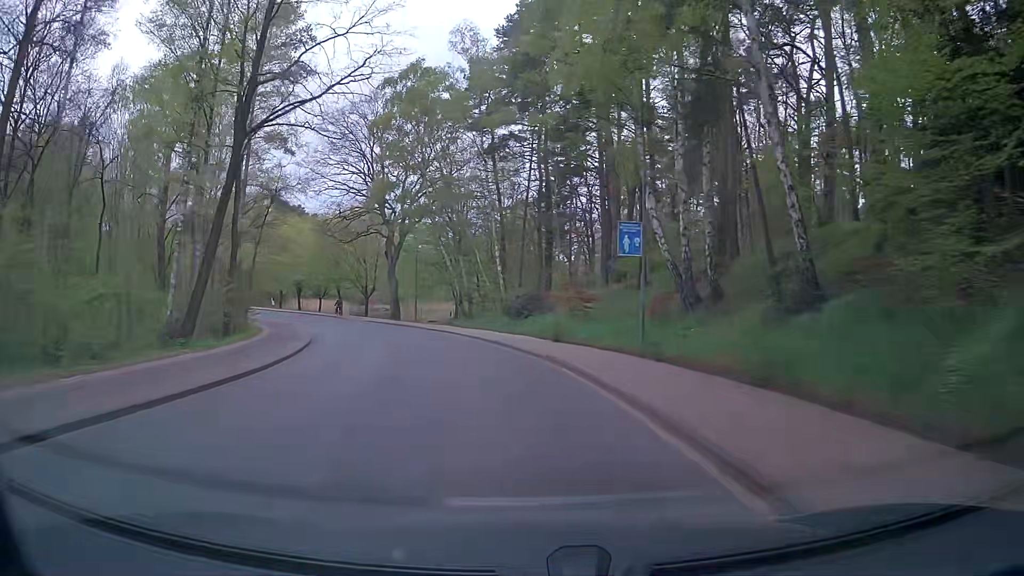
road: unclassified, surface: asphalt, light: Day
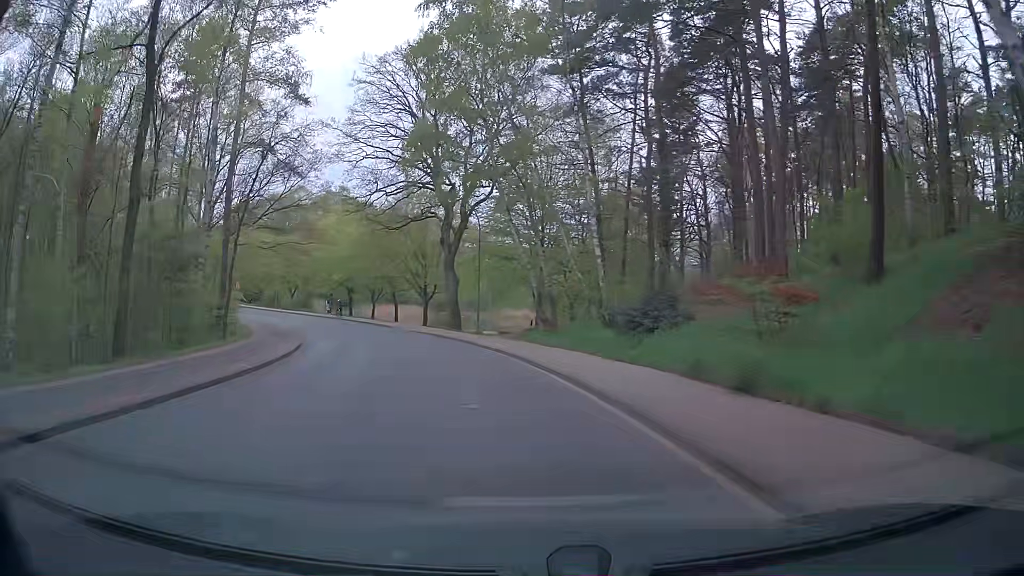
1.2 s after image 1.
(-0.8, +14.6) m; -8°
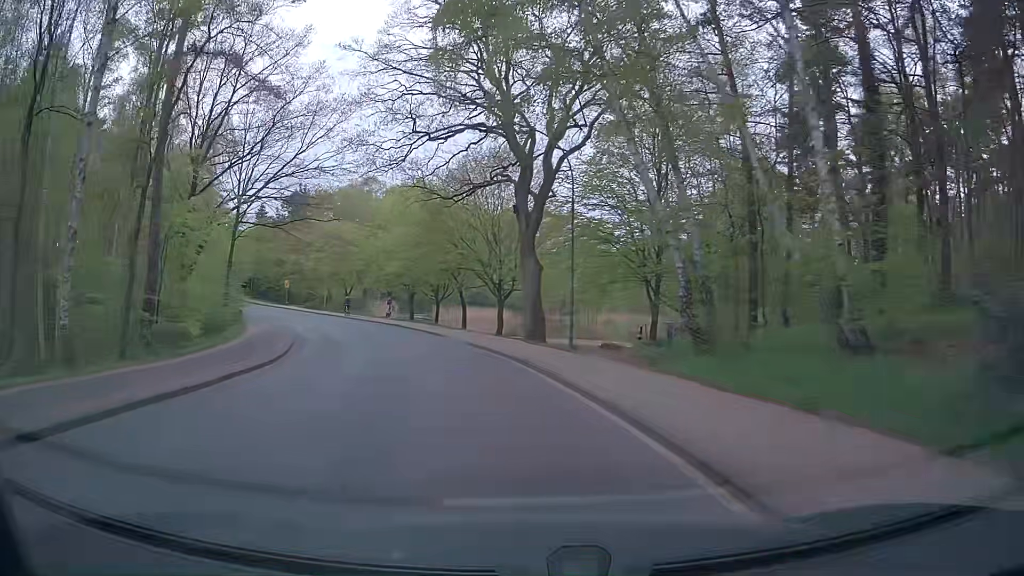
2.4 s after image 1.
(-0.6, +14.4) m; -6°
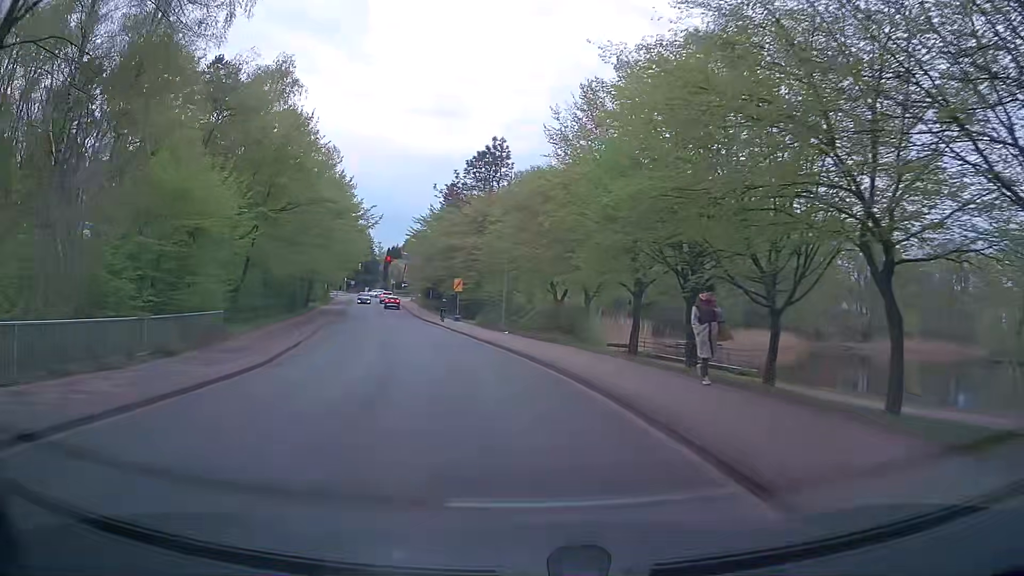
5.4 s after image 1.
(-6.9, +35.1) m; -21°
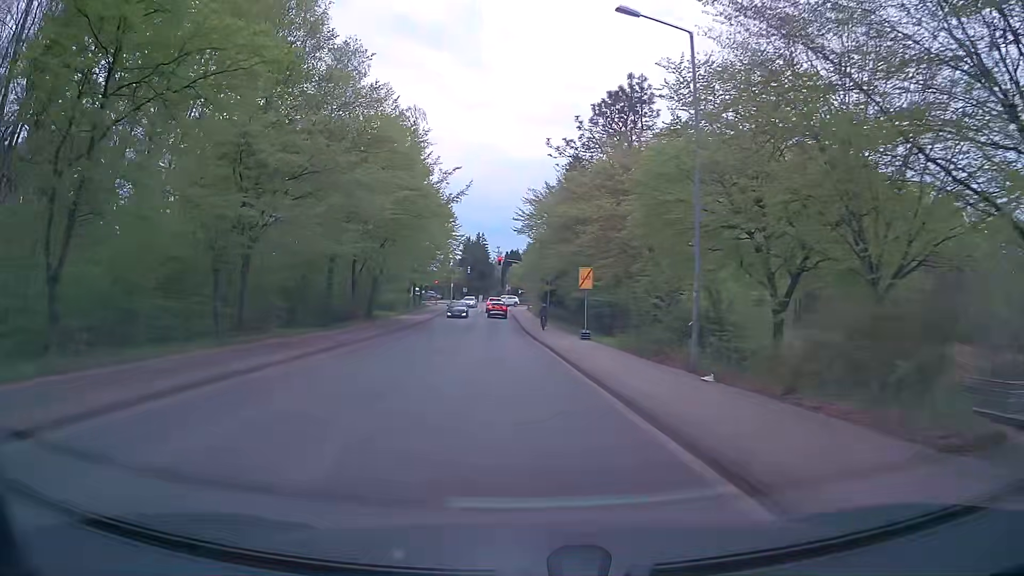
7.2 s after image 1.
(-2.1, +19.8) m; -12°
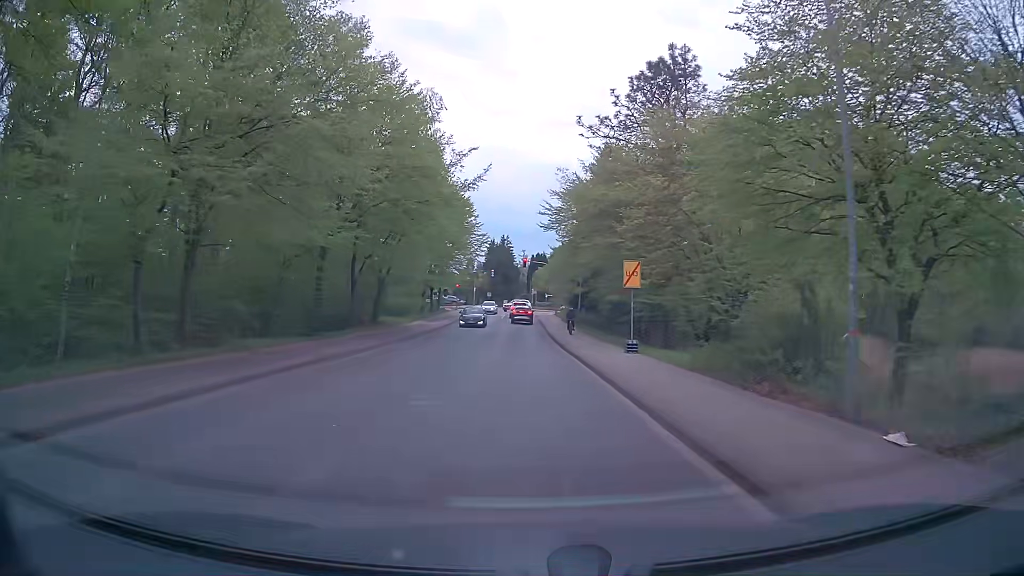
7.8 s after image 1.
(-0.1, +6.2) m; -2°
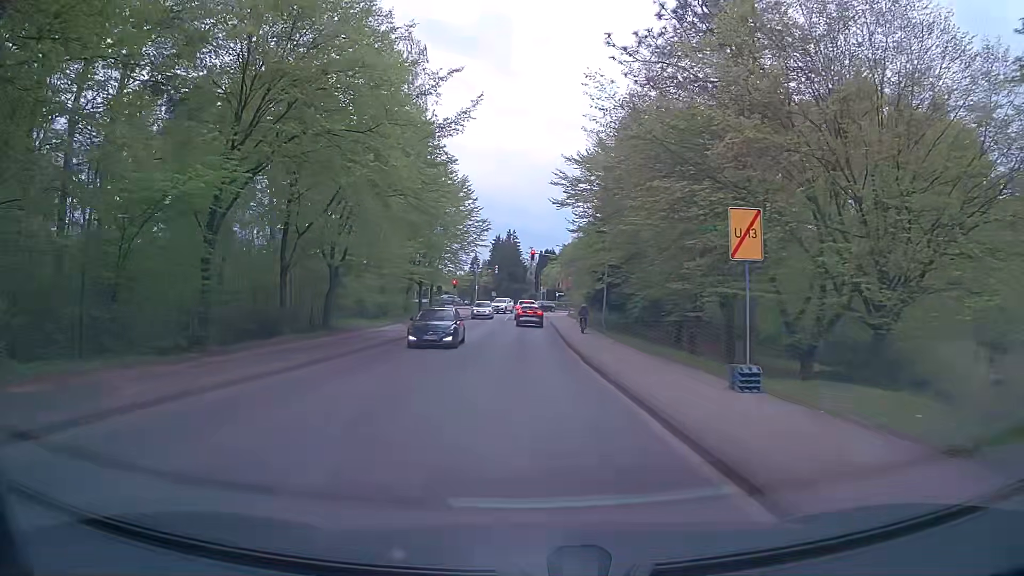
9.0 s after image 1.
(-0.1, +11.7) m; 0°
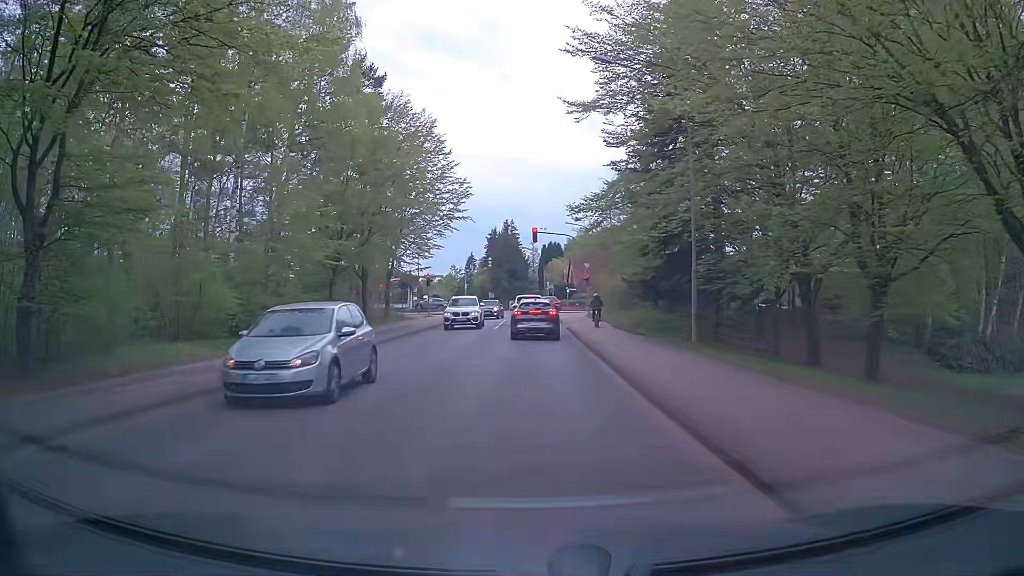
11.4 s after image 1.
(-0.2, +19.9) m; 0°
